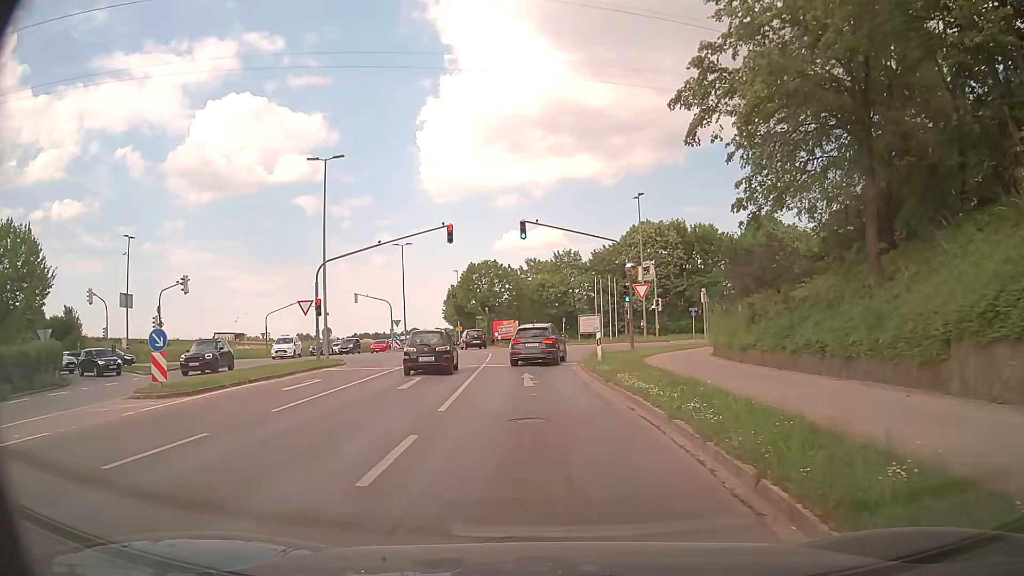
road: tertiary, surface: asphalt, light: Day
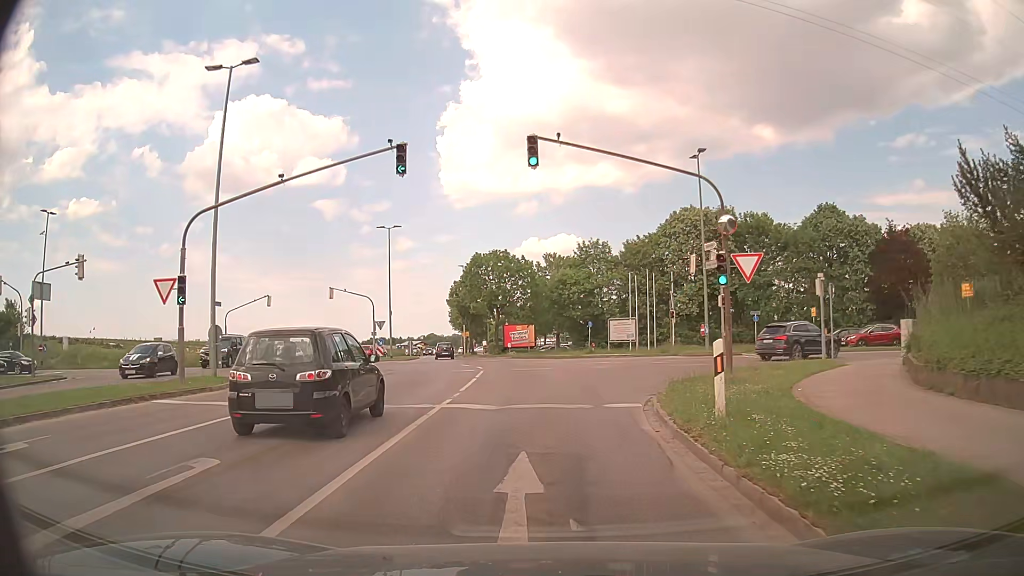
(-0.2, +14.4) m; -2°
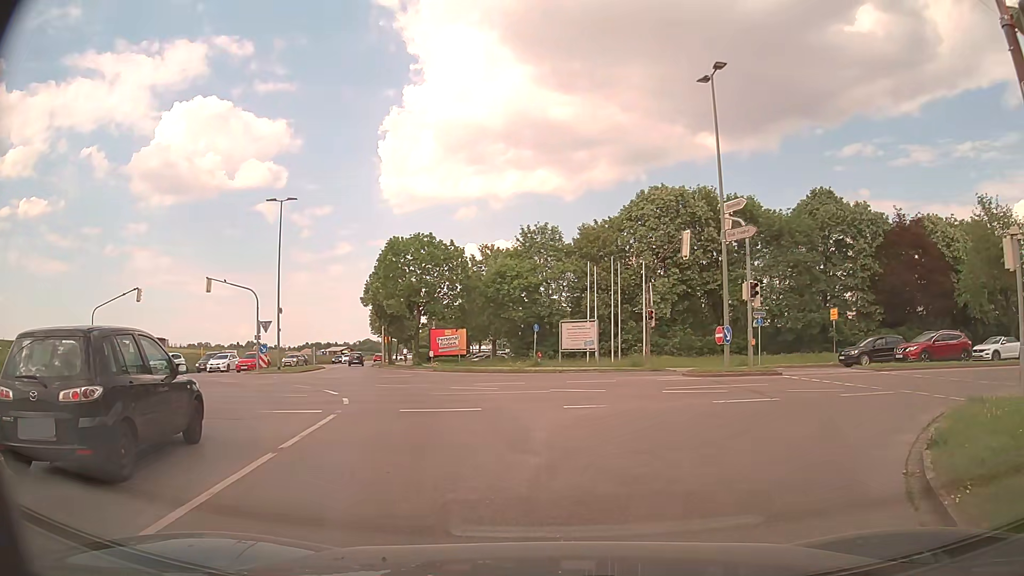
(+0.2, +13.1) m; +5°
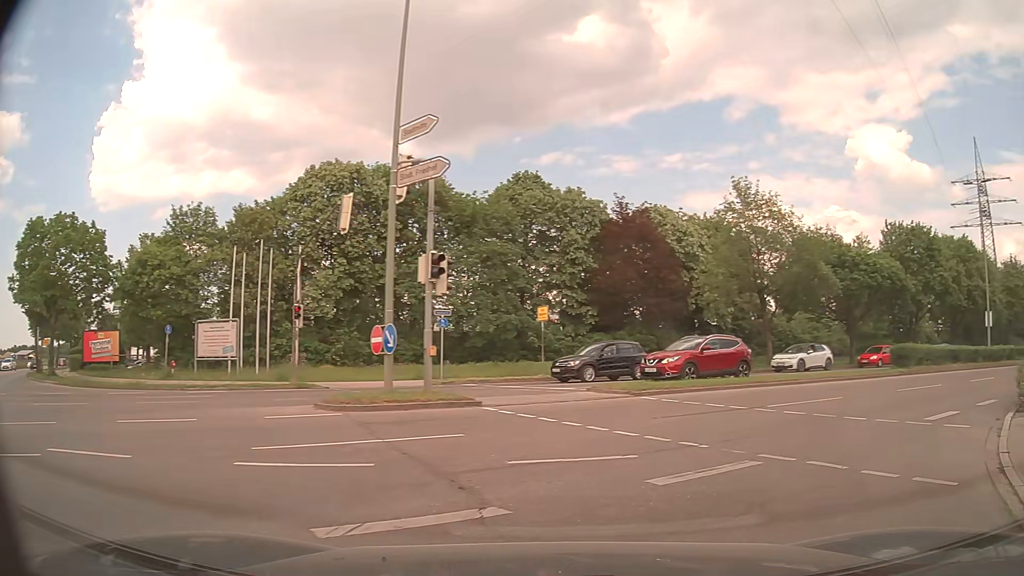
(+2.0, +8.9) m; +27°
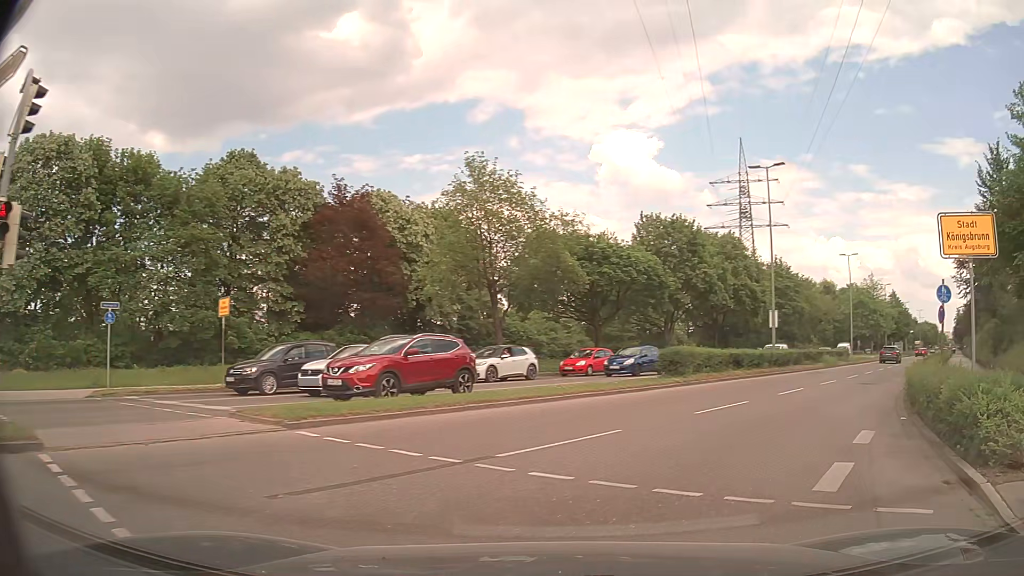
(+1.2, +5.9) m; +22°
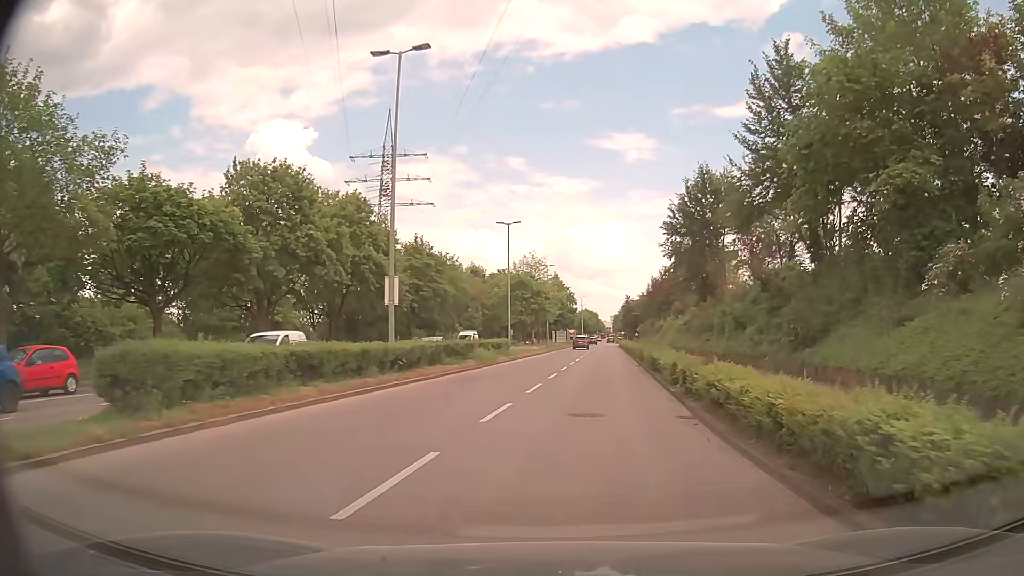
(+4.9, +13.7) m; +31°
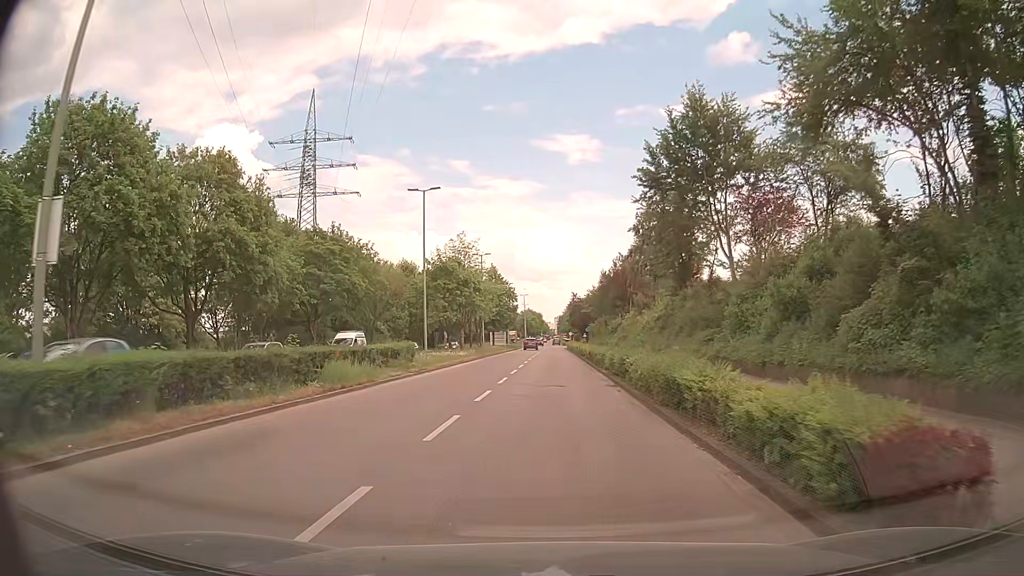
(+1.0, +14.0) m; +5°
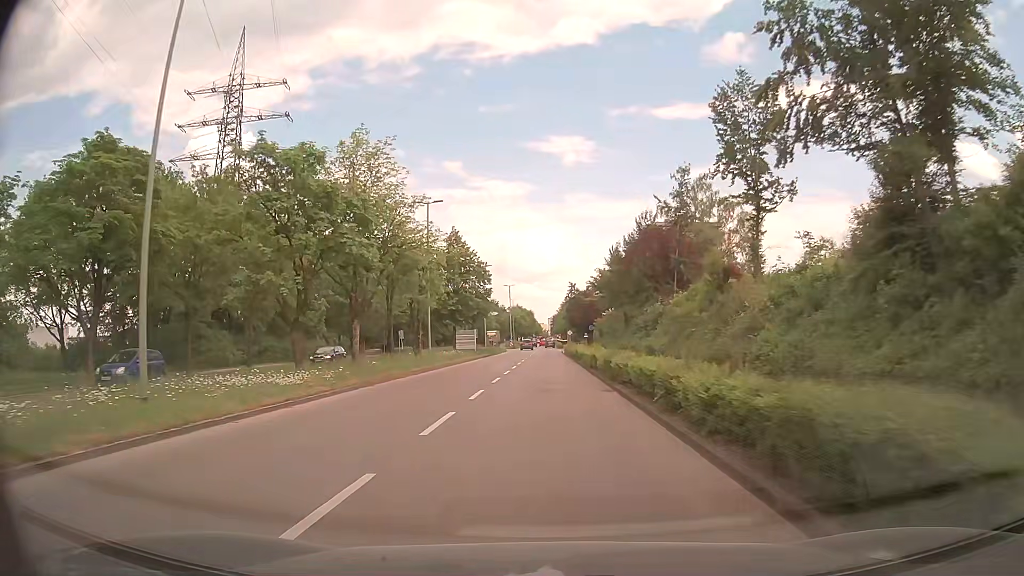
(+0.4, +30.3) m; 0°
(0, +10) (0, +20) (0, +30) (0, +40) (0, +50) (0, +60) (-1, +70) (-1, +80) (-2, +90) (-2, +100) m
